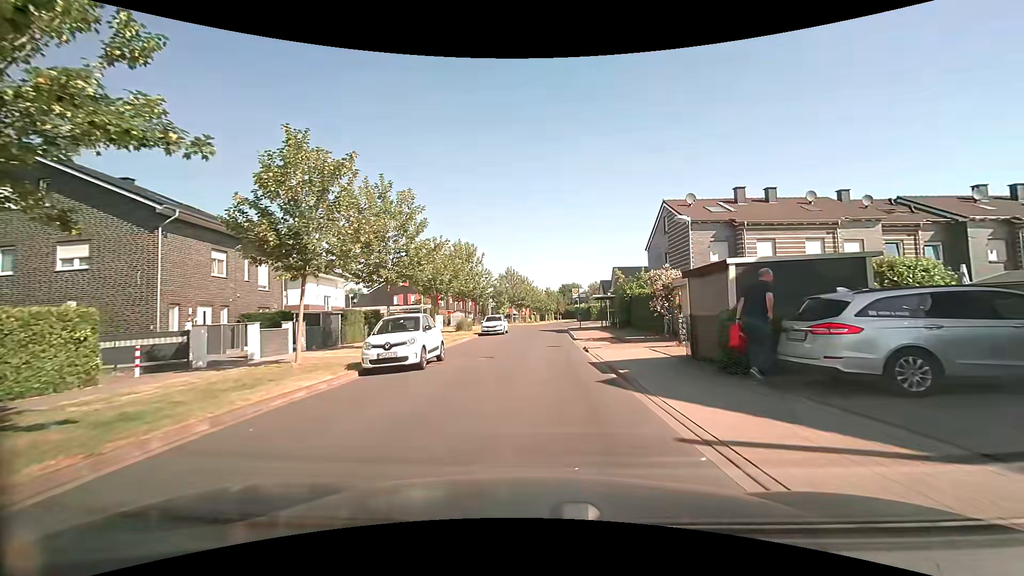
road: residential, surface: paved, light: Day
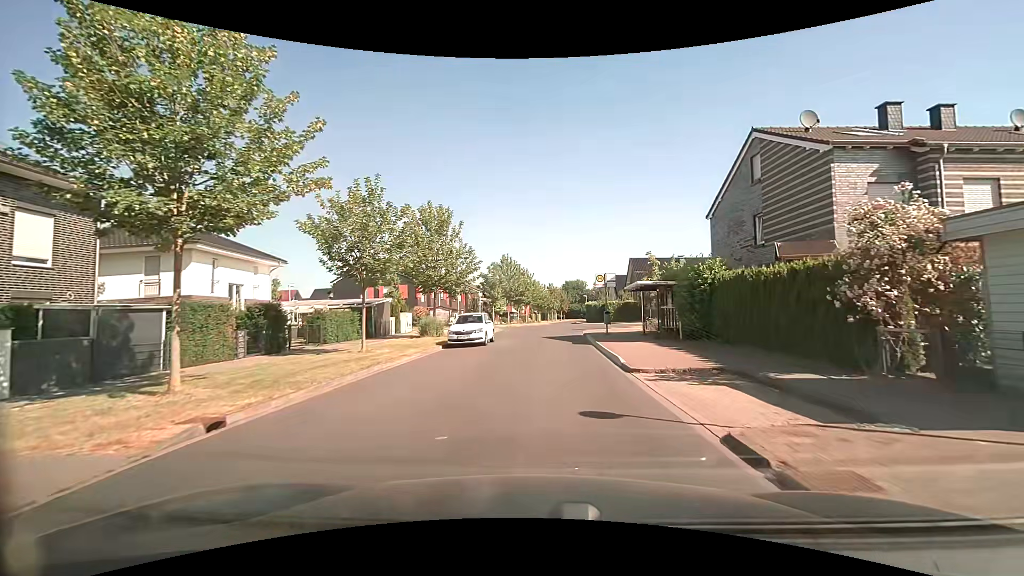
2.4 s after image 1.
(0.0, +14.5) m; 0°
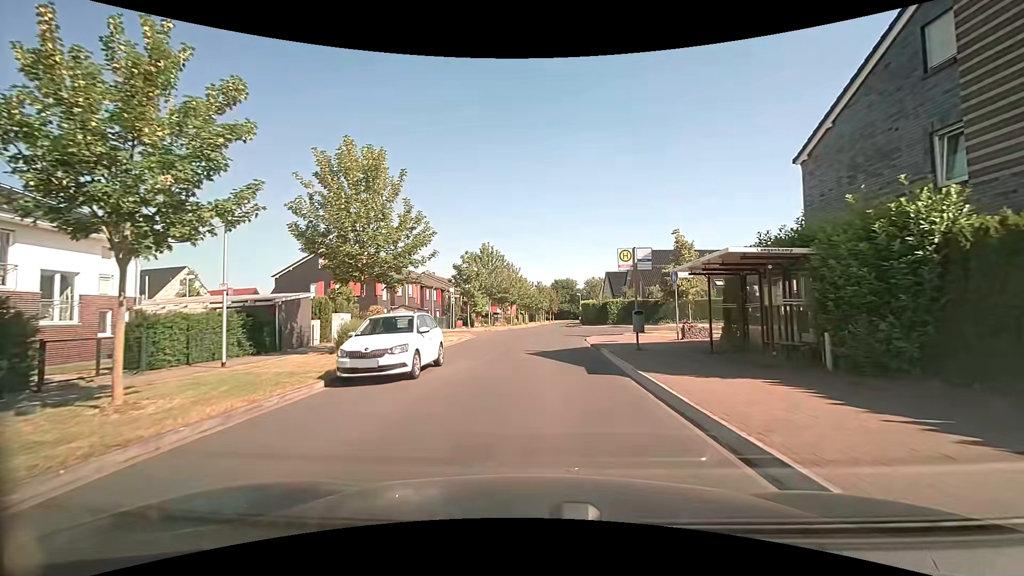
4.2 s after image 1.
(+0.1, +10.9) m; +2°
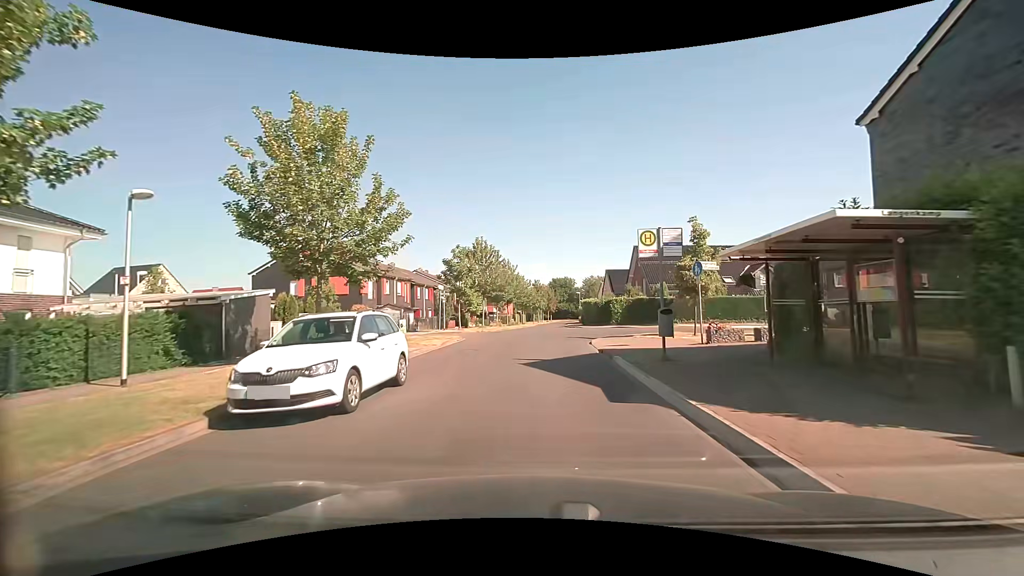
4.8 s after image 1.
(0.0, +3.6) m; 0°
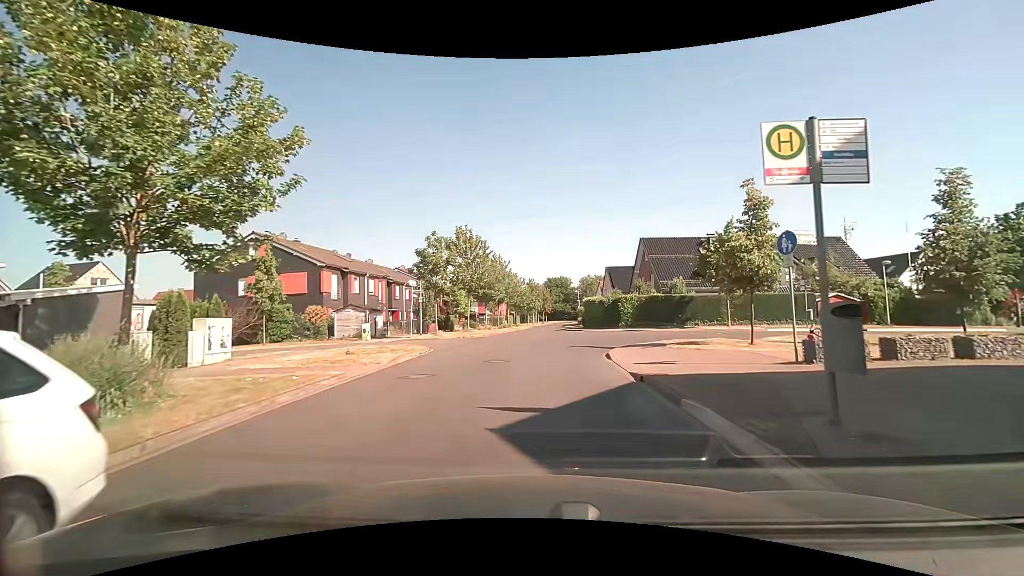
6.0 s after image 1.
(0.0, +7.2) m; +1°
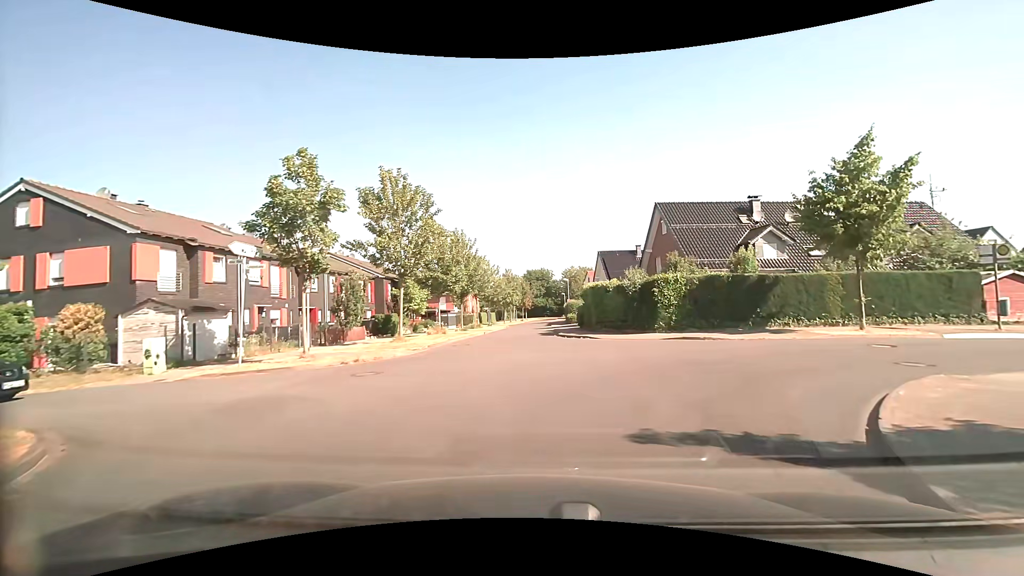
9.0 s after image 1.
(+0.2, +15.9) m; +2°
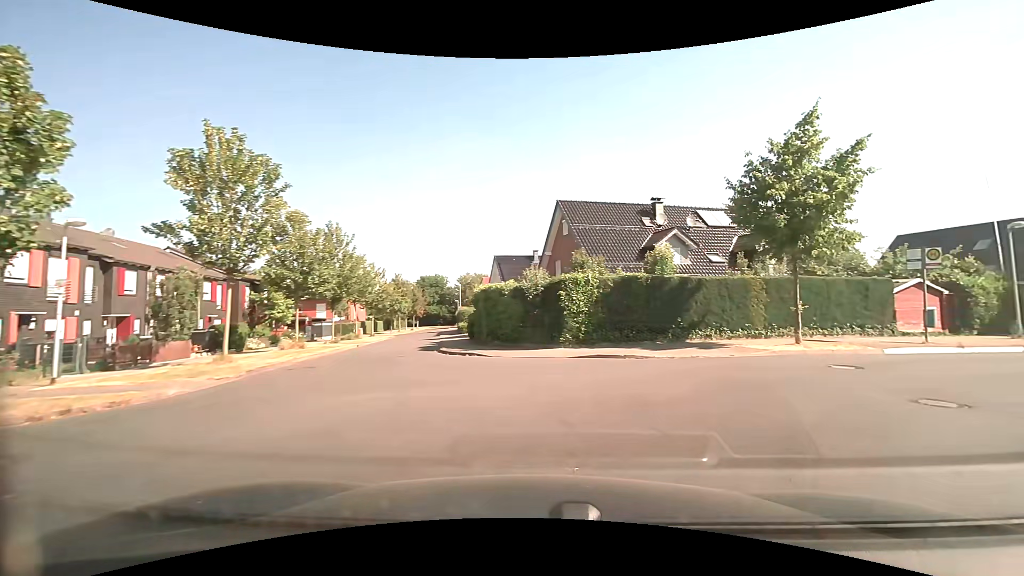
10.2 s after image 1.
(+0.4, +5.2) m; +12°
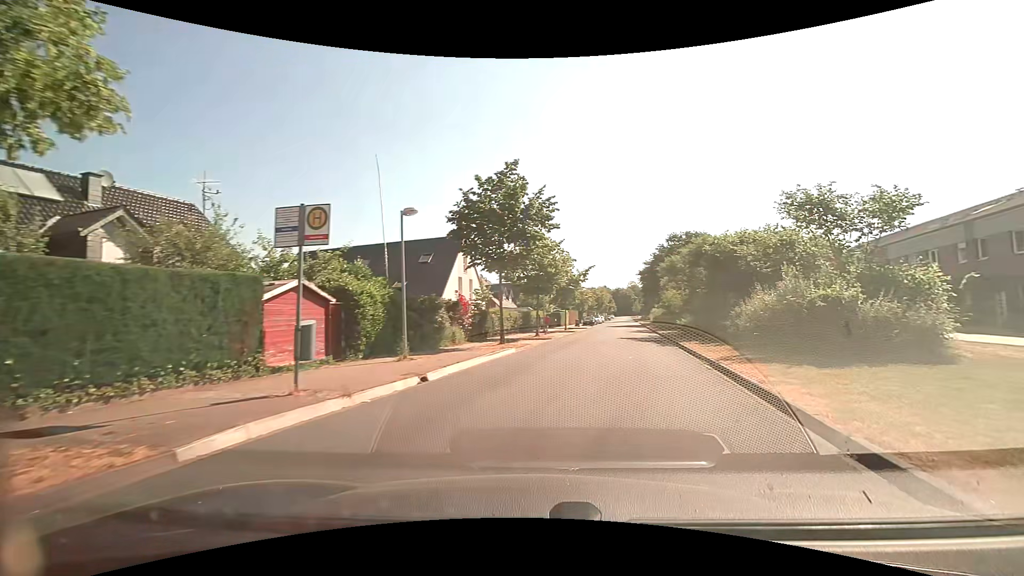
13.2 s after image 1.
(+6.2, +11.1) m; +61°
(+1, +10) (+3, +20) (+5, +30) (+7, +39) (+8, +49) (+10, +59) (+12, +69) (+13, +79) (+15, +89) (+16, +99) m
